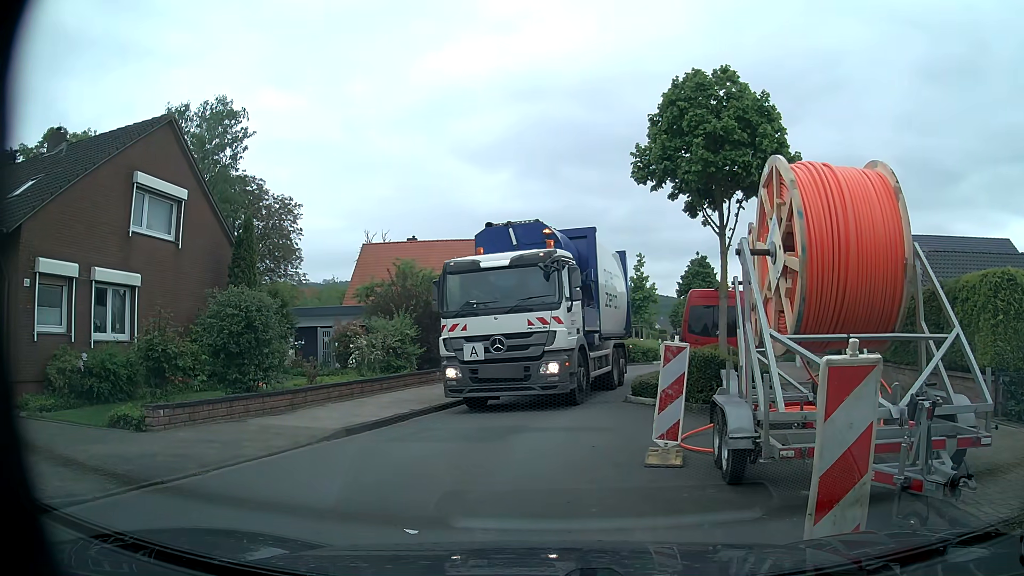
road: unclassified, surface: asphalt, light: Day
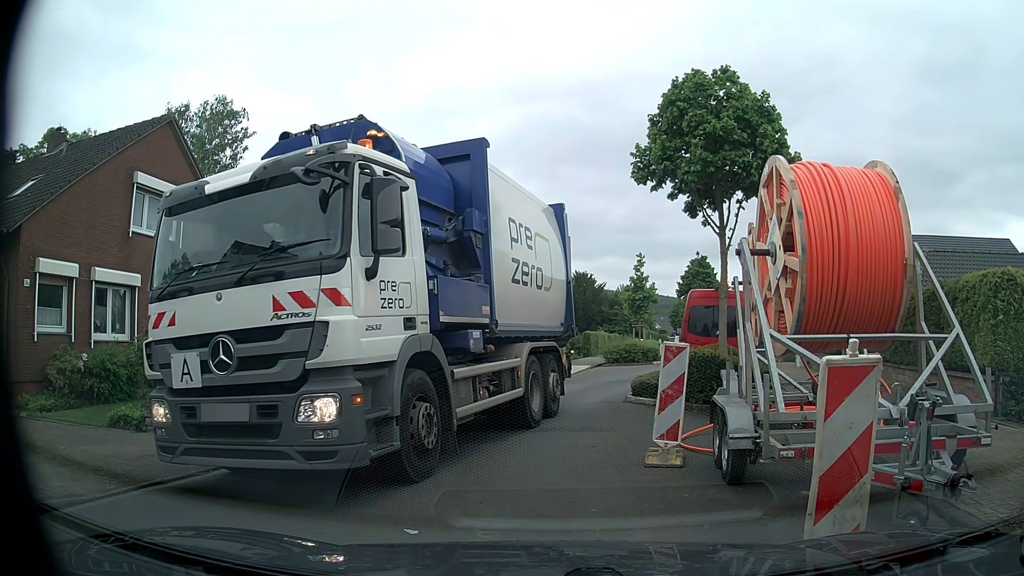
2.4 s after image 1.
(0.0, +0.1) m; 0°
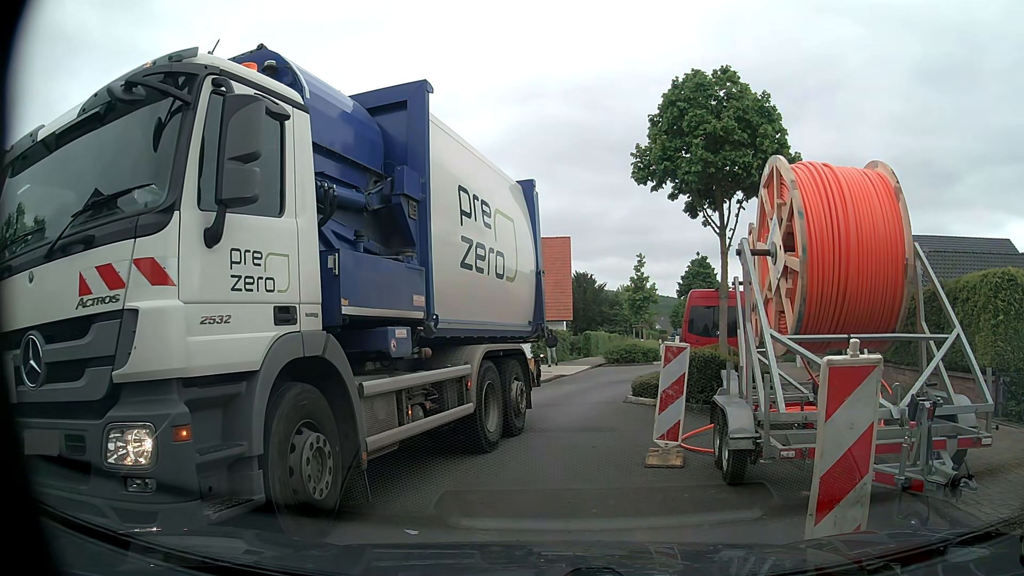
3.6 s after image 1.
(0.0, 0.0) m; 0°
